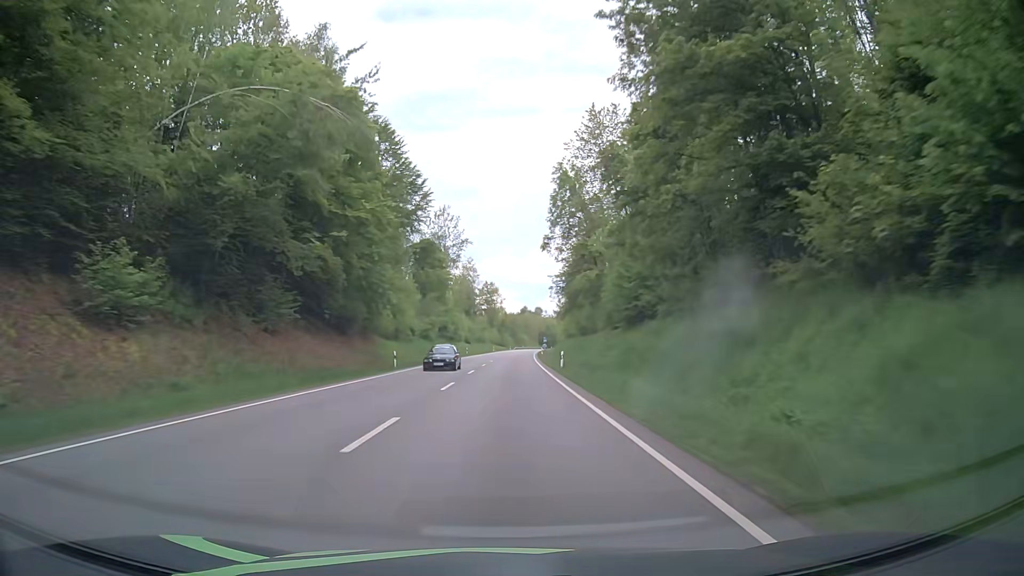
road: primary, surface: asphalt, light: Day
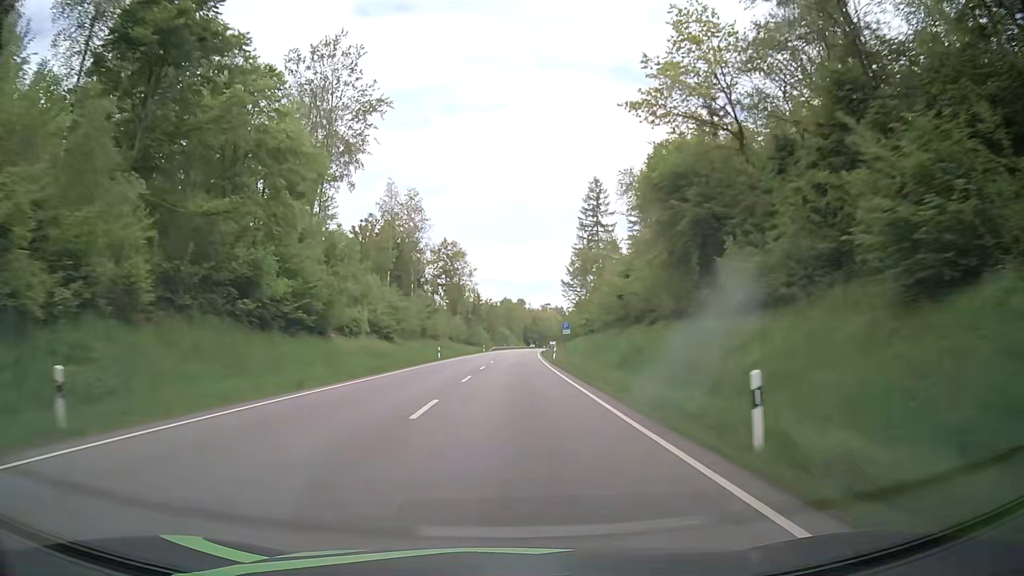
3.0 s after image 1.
(+1.4, +80.2) m; +2°
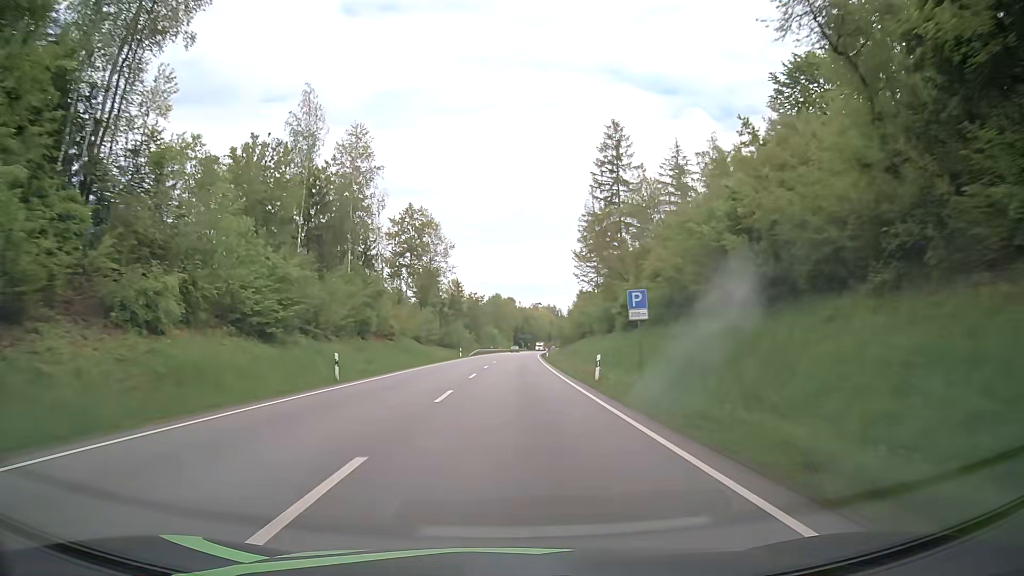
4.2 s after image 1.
(+0.2, +32.1) m; +1°
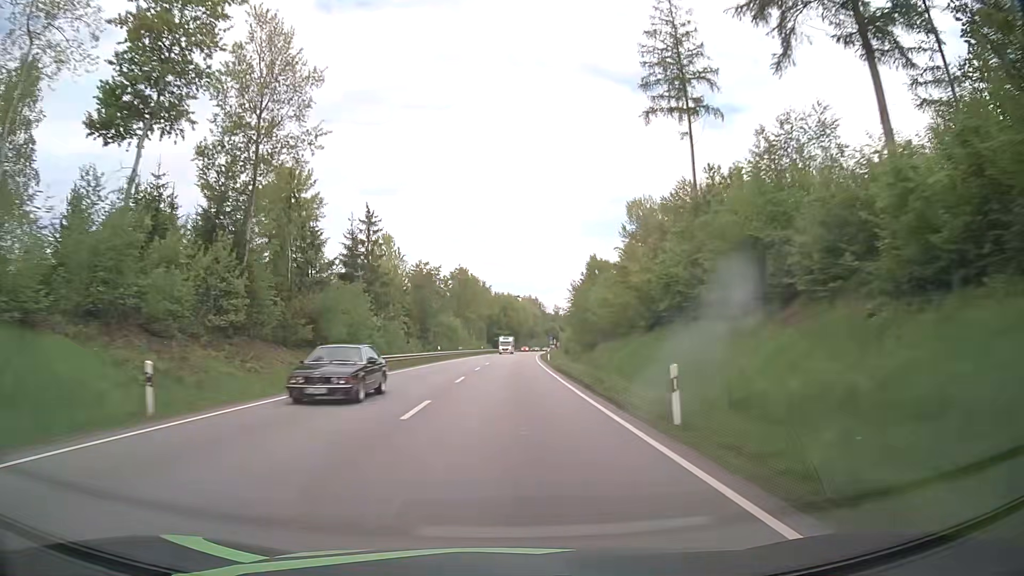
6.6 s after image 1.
(+1.4, +63.6) m; +2°
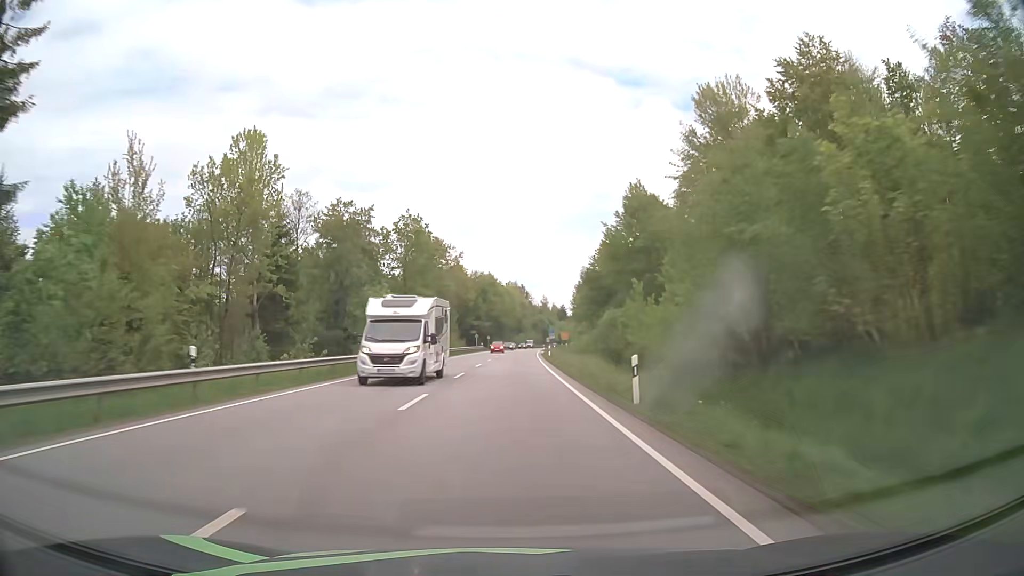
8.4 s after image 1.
(+0.9, +46.7) m; +2°
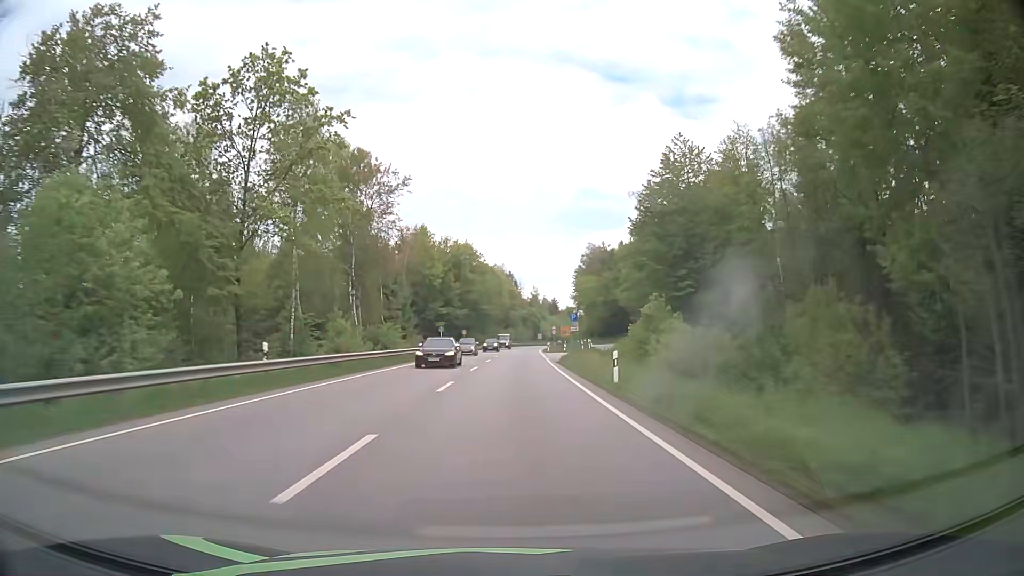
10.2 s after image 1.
(+0.4, +43.3) m; +1°
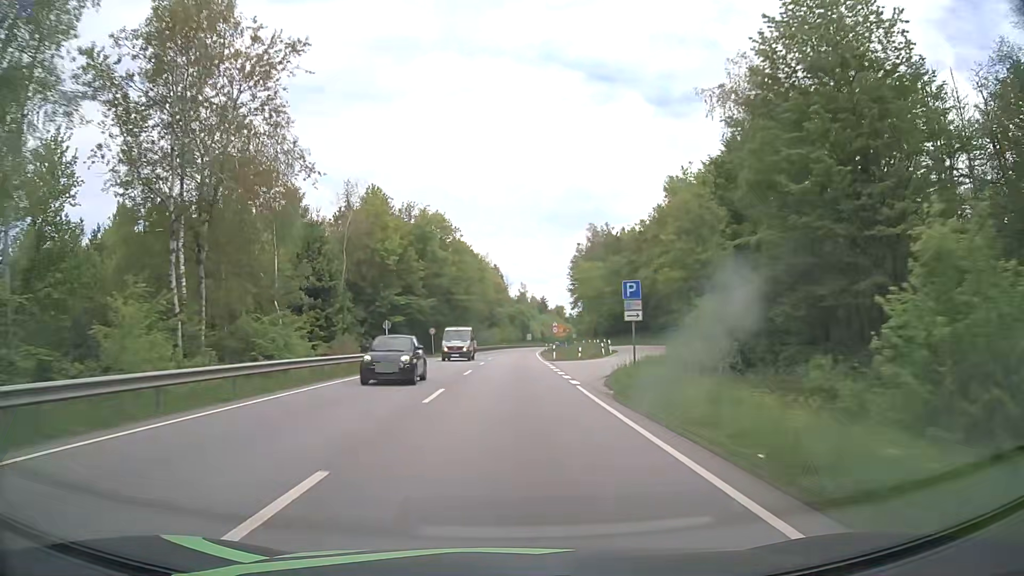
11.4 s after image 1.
(+0.3, +26.3) m; +1°
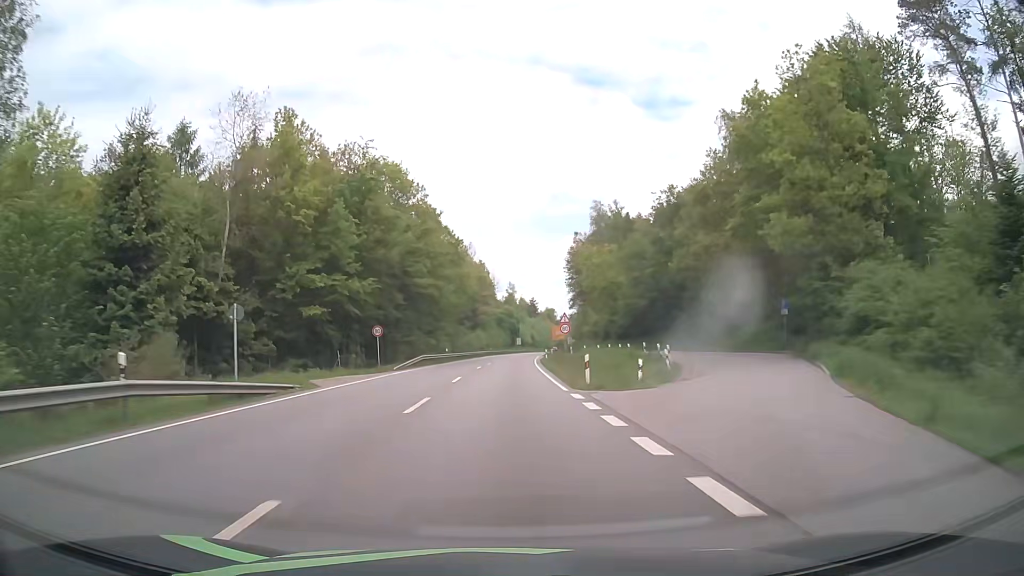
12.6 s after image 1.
(+0.3, +25.0) m; +1°
(0, +10) (0, +20) (0, +30) (0, +40) (+1, +50) (+1, +60) (+1, +70) (+2, +80) (+2, +90) (+3, +100) m
